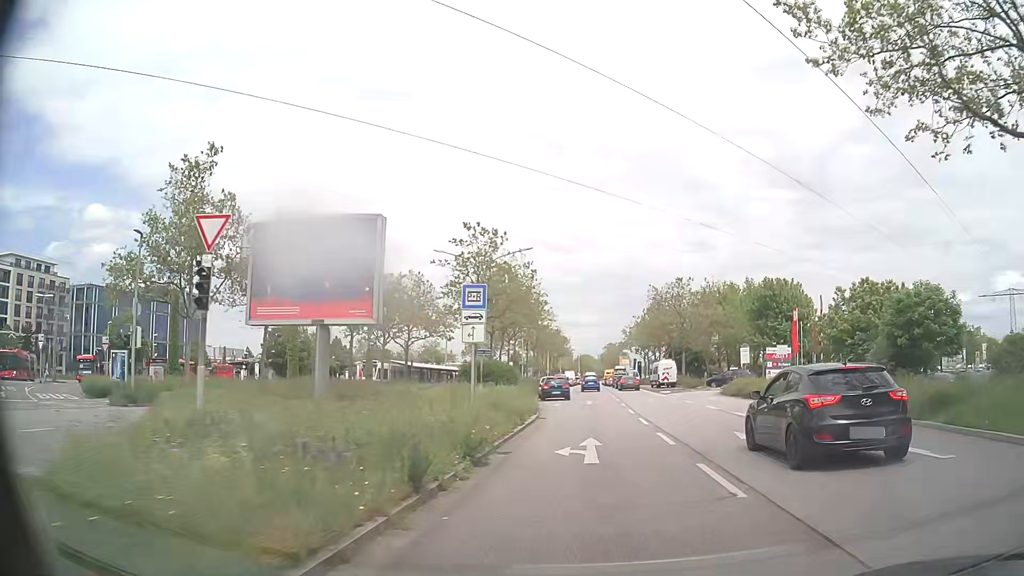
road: primary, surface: asphalt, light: Day
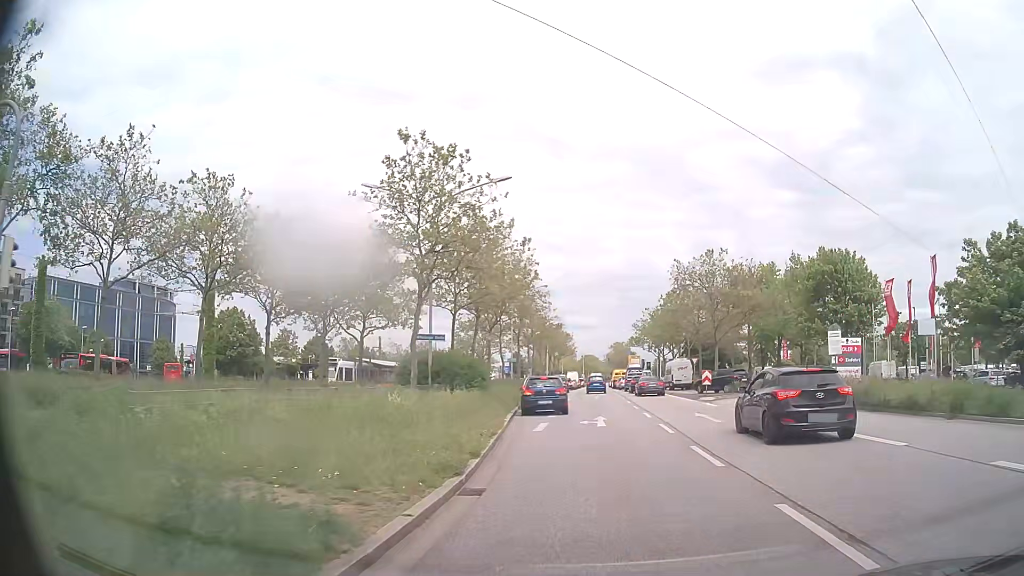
(0.0, +15.7) m; 0°
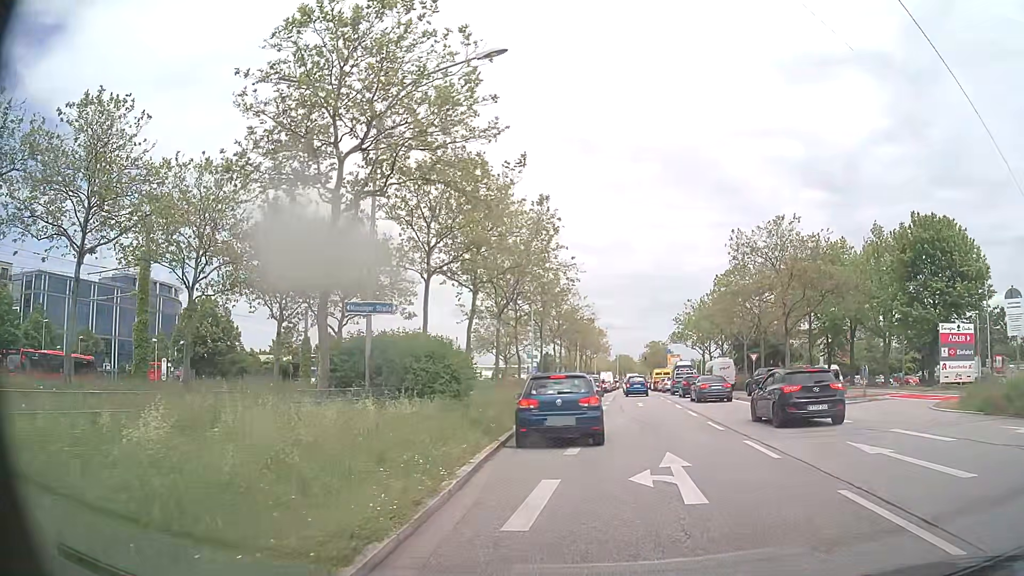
(-0.2, +11.6) m; -3°
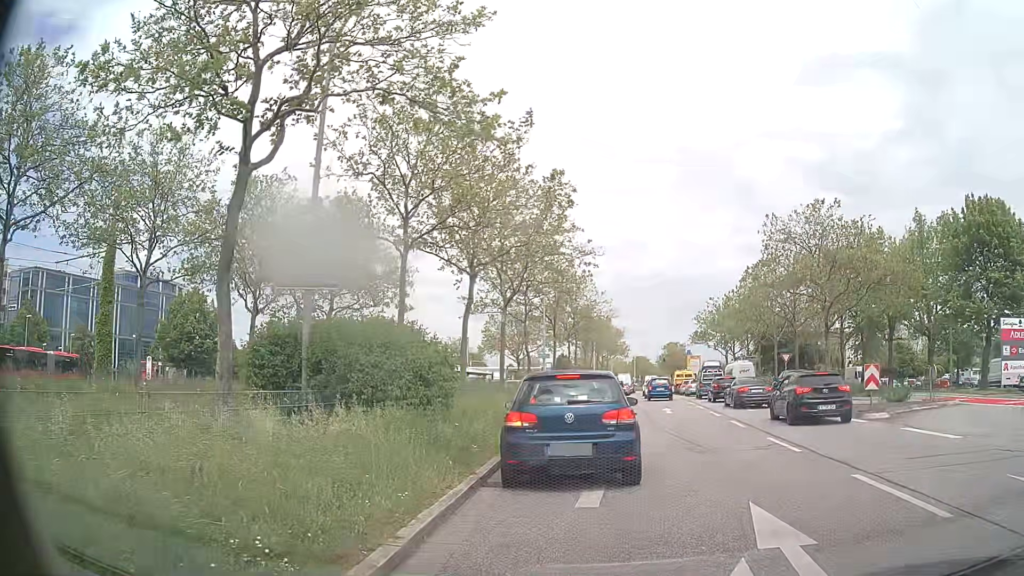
(-0.1, +4.6) m; -1°
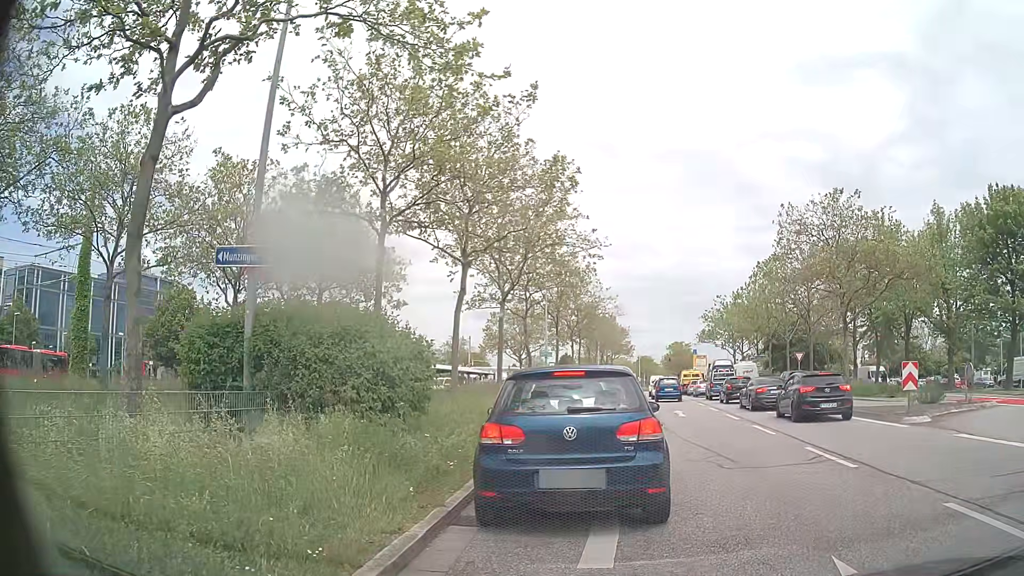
(0.0, +2.2) m; 0°
